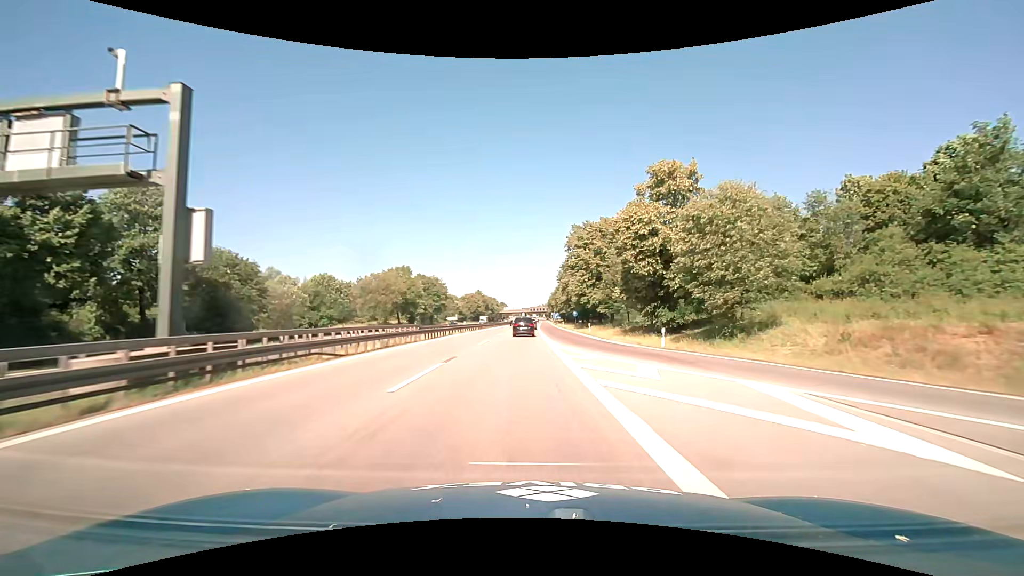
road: motorway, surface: asphalt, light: Day
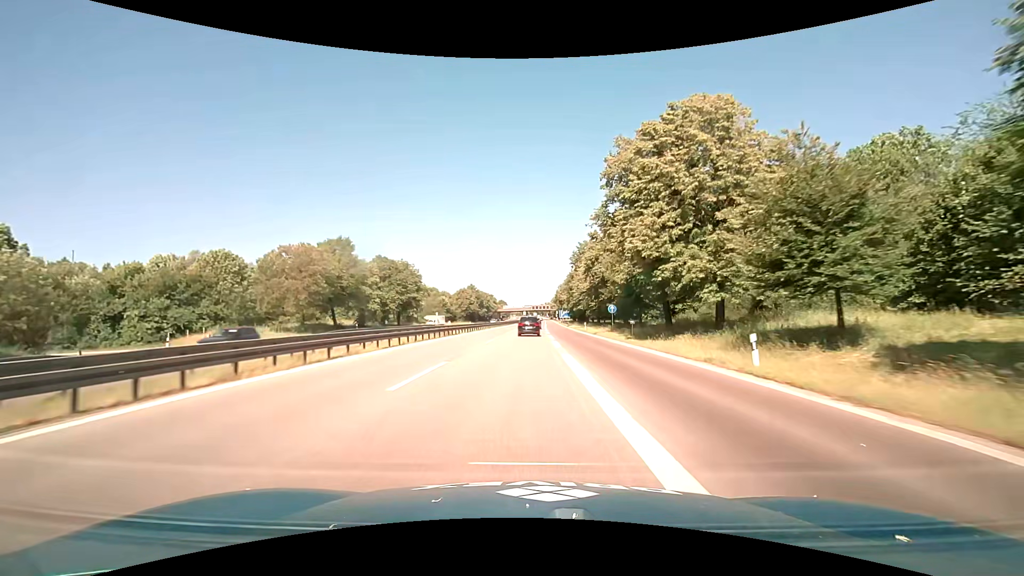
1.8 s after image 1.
(-0.2, +36.0) m; 0°
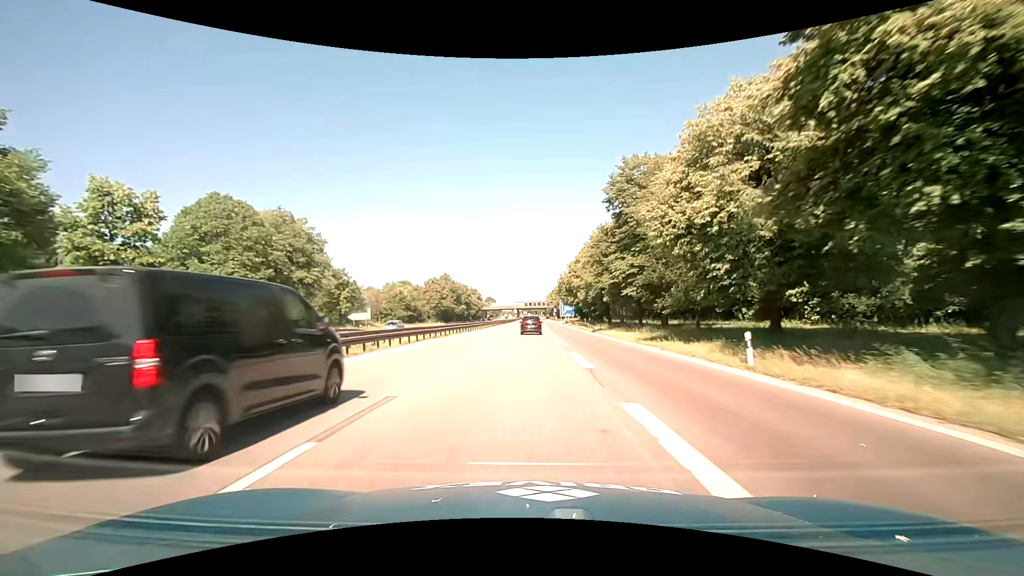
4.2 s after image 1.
(-0.1, +47.0) m; 0°
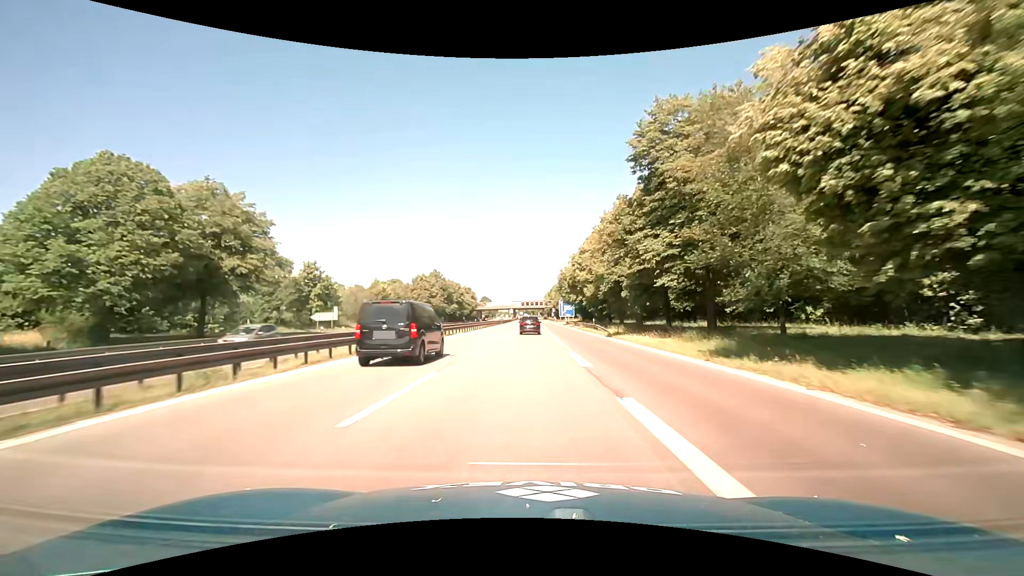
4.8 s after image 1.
(0.0, +11.6) m; 0°
(0, +10) (0, +20) (0, +30) (0, +40) (0, +50) (0, +60) (+1, +70) (+1, +80) (+1, +90) (+1, +100) m
